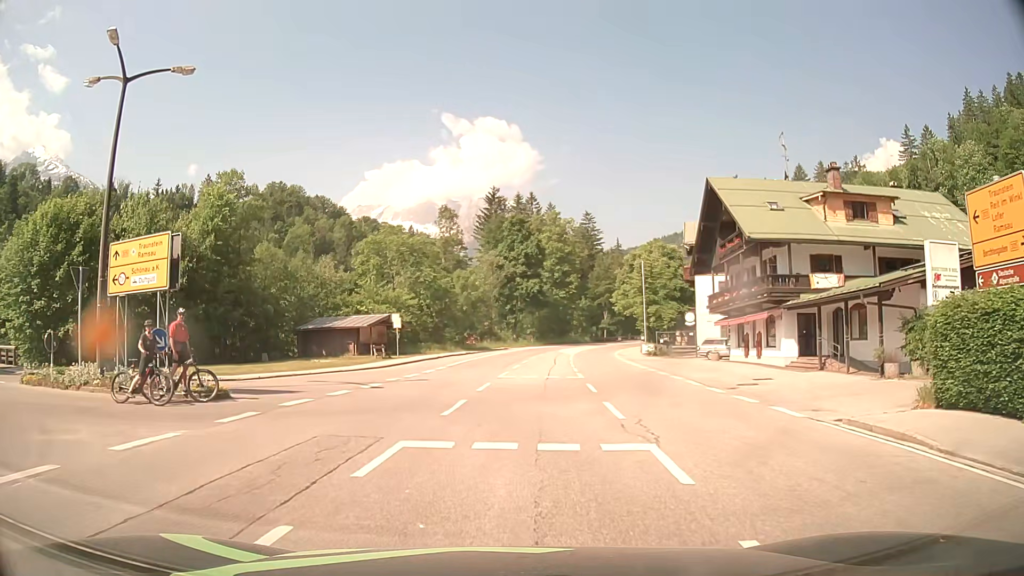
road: primary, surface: asphalt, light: Day
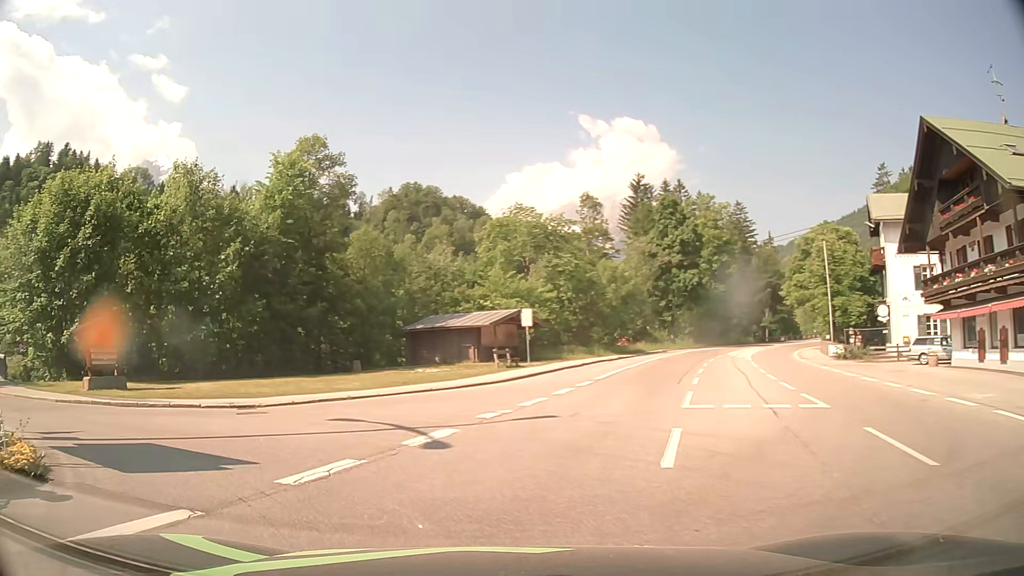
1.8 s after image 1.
(-0.6, +10.7) m; -12°
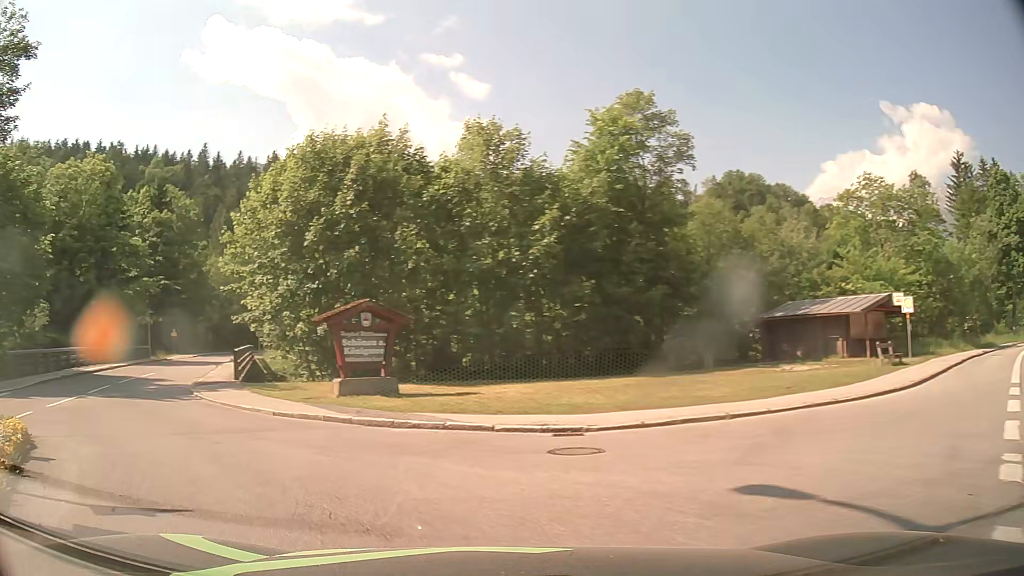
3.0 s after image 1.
(-1.6, +6.4) m; -29°
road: tertiary
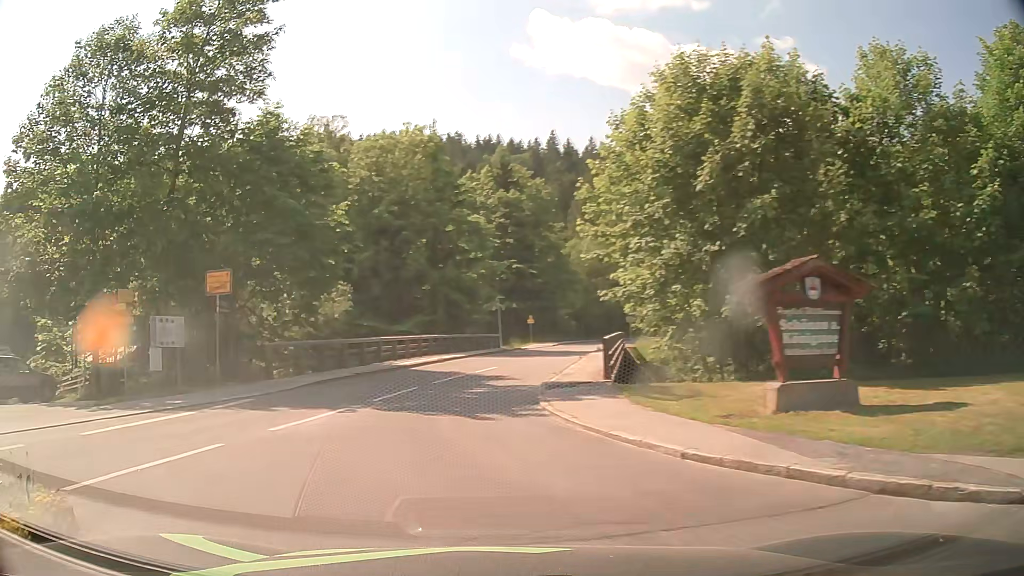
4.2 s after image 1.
(-1.8, +6.6) m; -31°
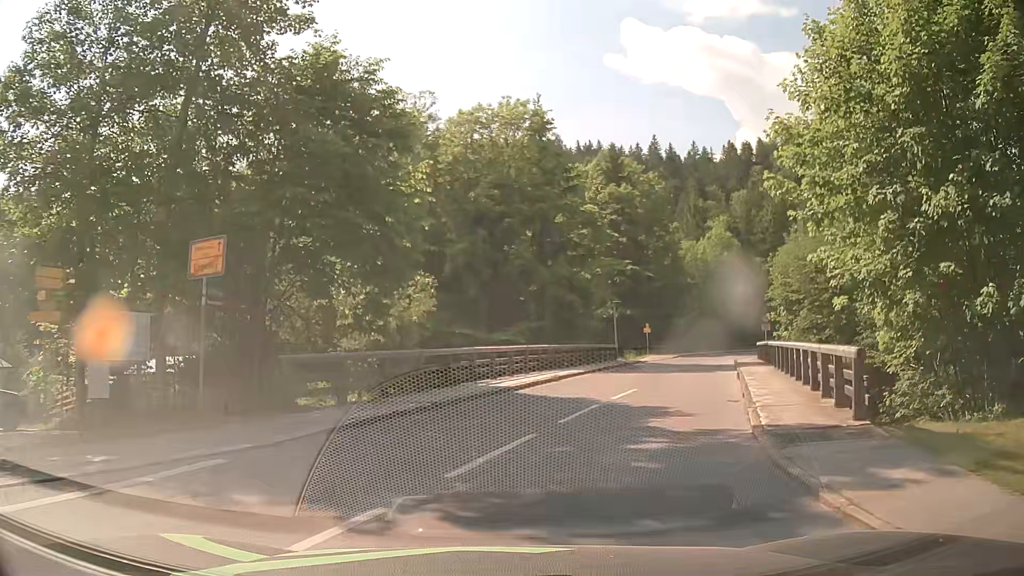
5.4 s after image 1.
(-1.0, +7.5) m; -8°
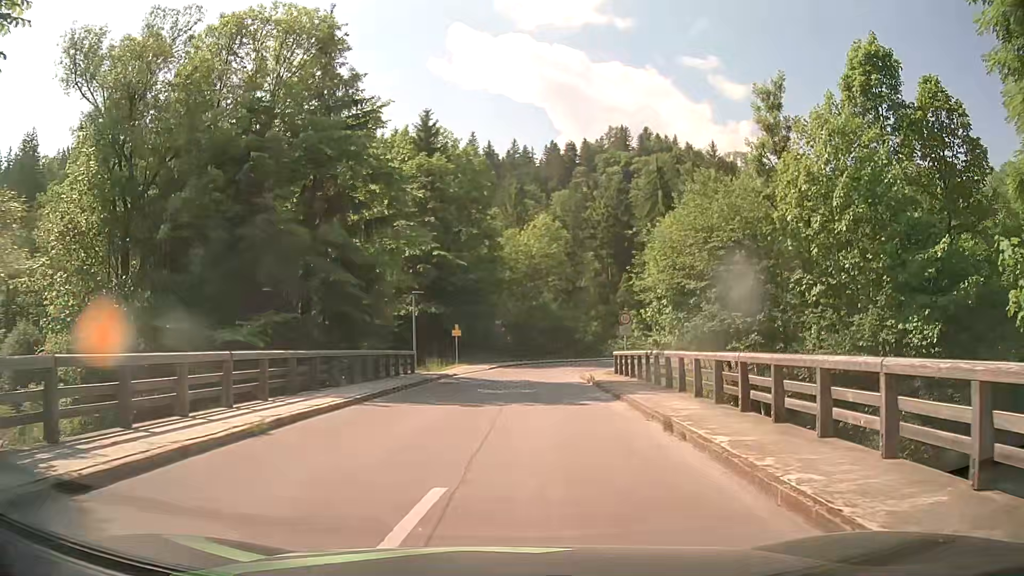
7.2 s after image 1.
(+1.8, +12.2) m; +16°
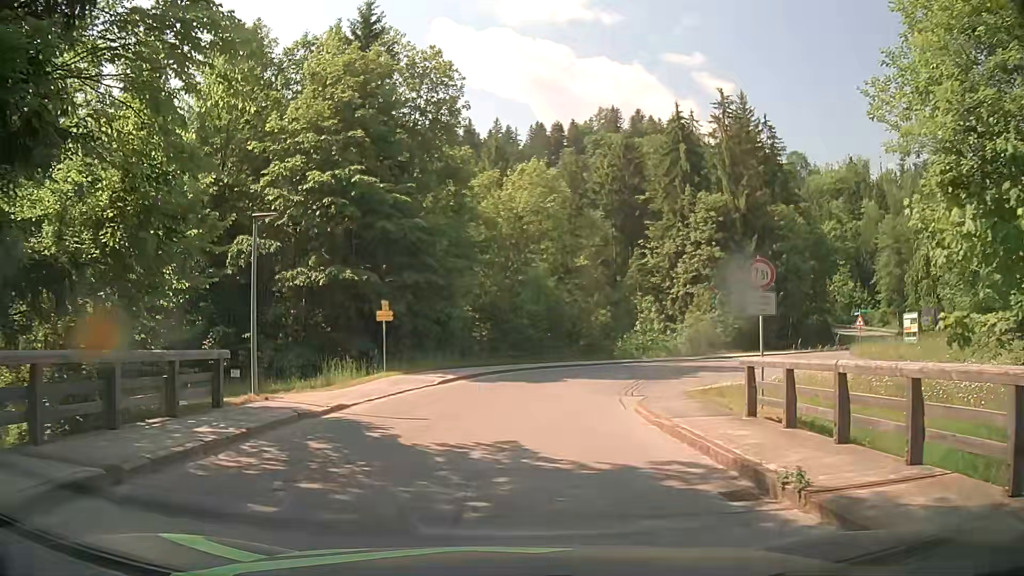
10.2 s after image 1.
(+0.4, +19.6) m; +1°
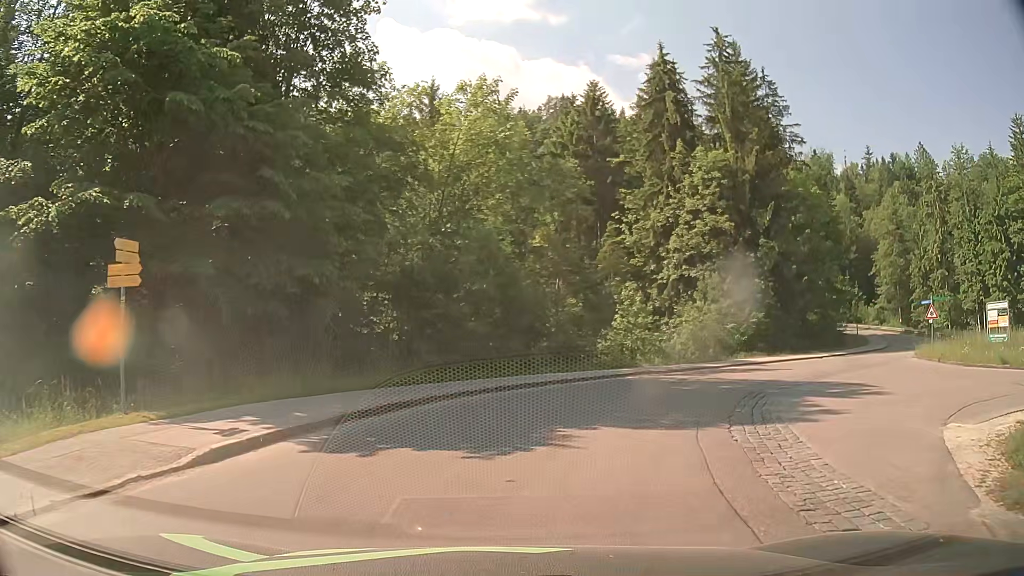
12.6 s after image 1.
(+0.4, +14.9) m; +5°
(+1, +10) (+5, +19) (+12, +27) (+19, +33) (+27, +40) (+34, +47) (+39, +55) (+43, +64) (+46, +74) (+46, +84) m
